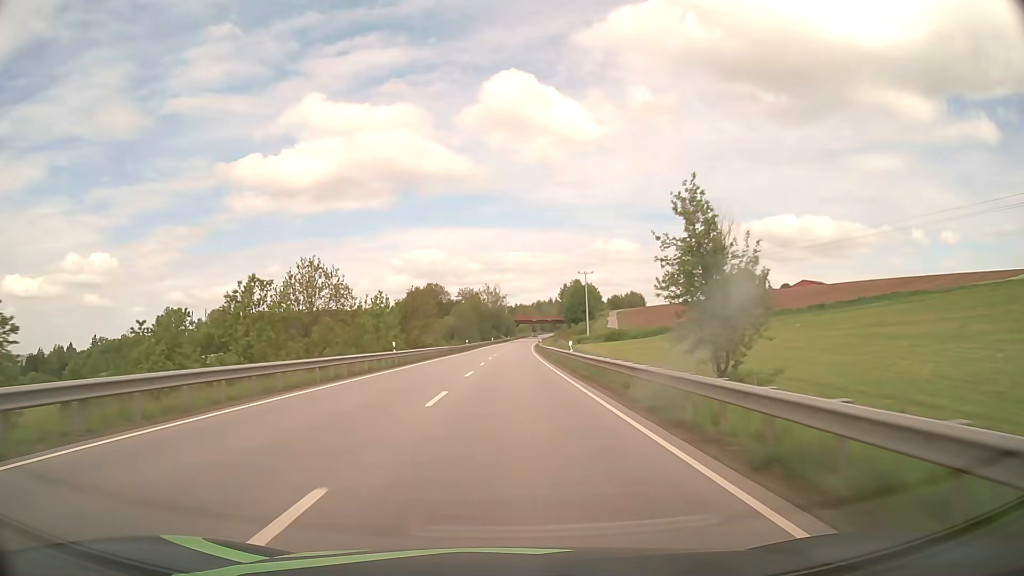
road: primary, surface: asphalt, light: Day
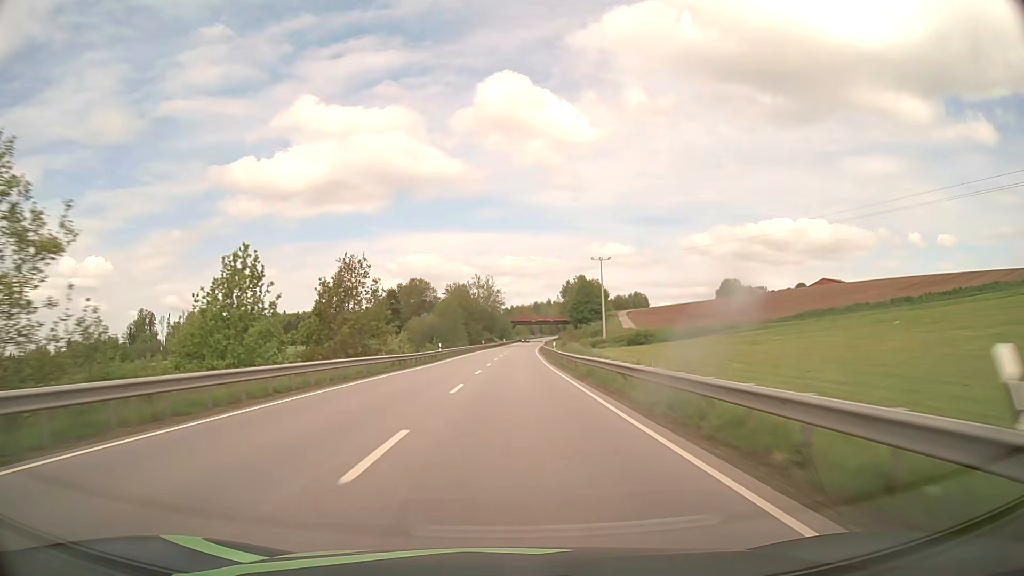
(+0.2, +31.0) m; 0°
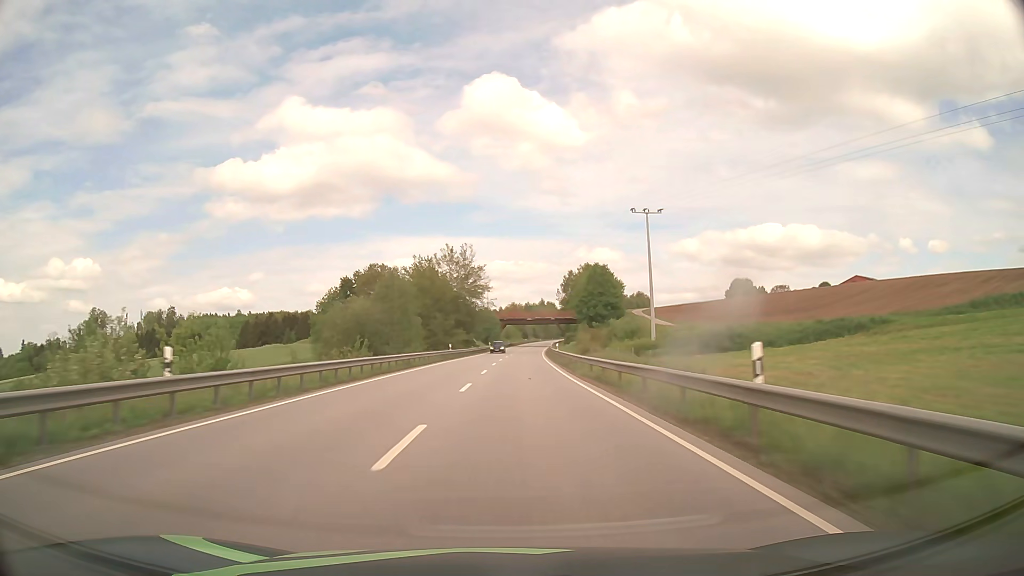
(+0.4, +46.6) m; +1°
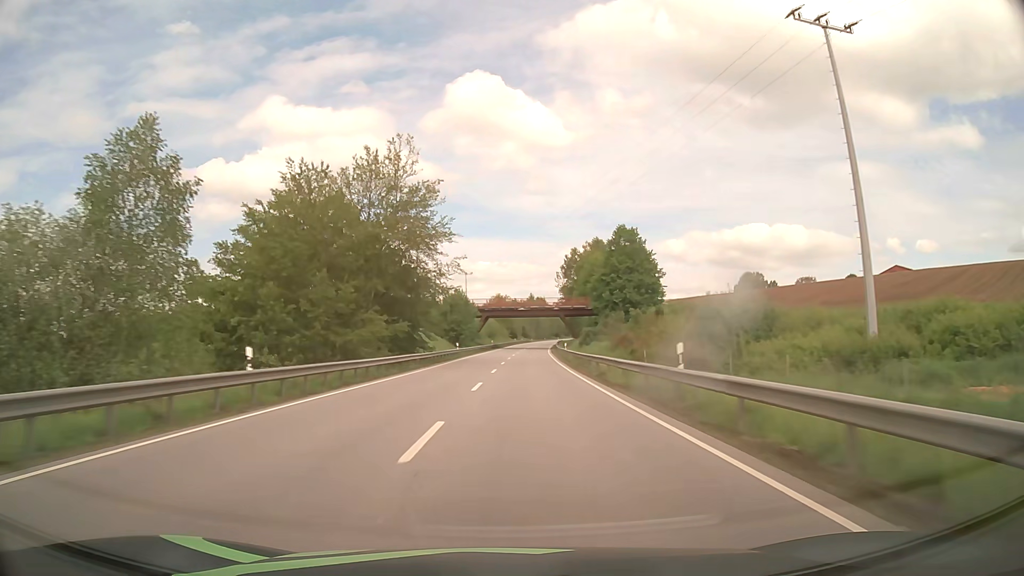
(+0.4, +46.7) m; +1°
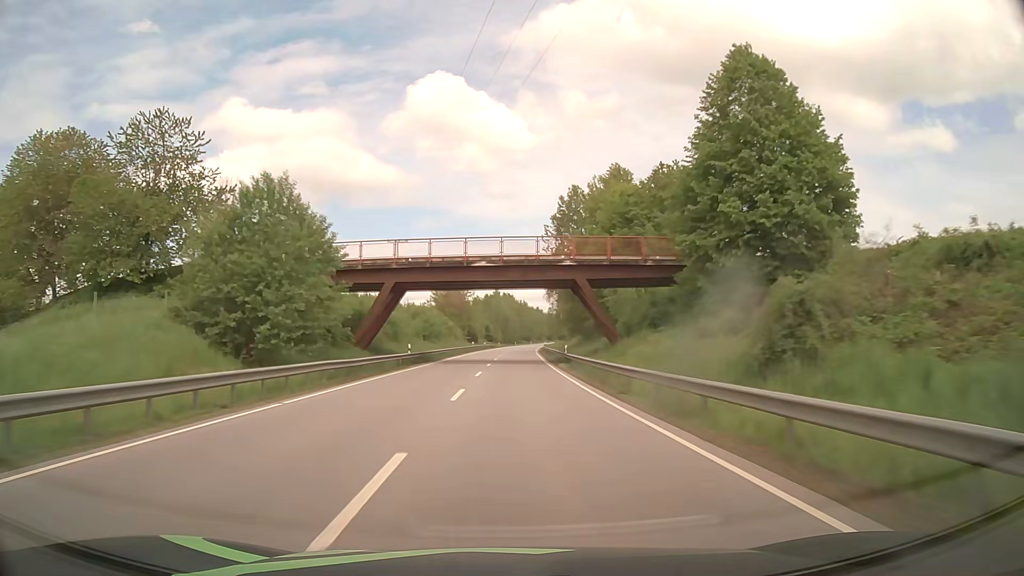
(+1.7, +62.2) m; +3°
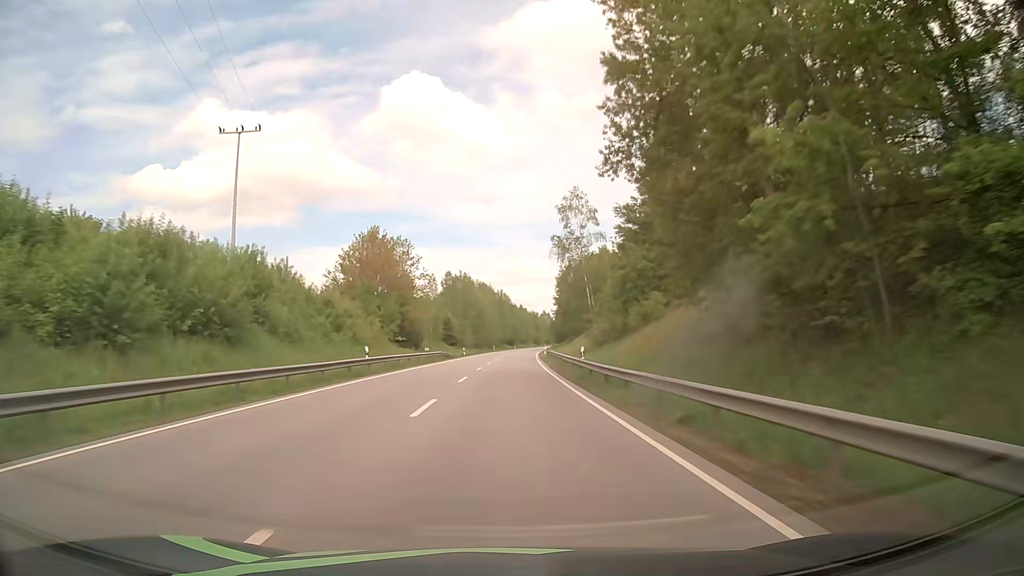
(+1.1, +62.7) m; +2°
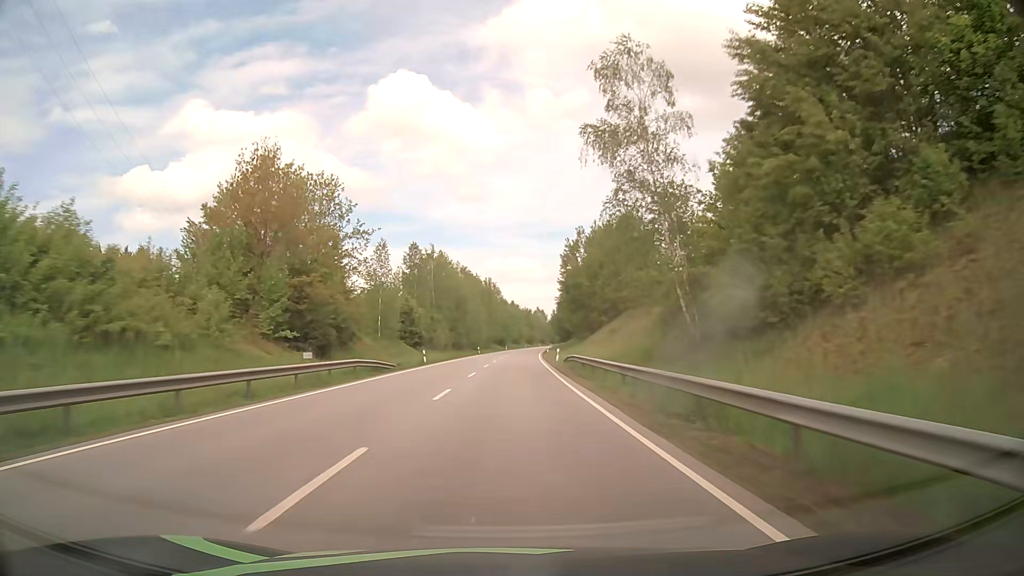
(+0.2, +31.4) m; +1°
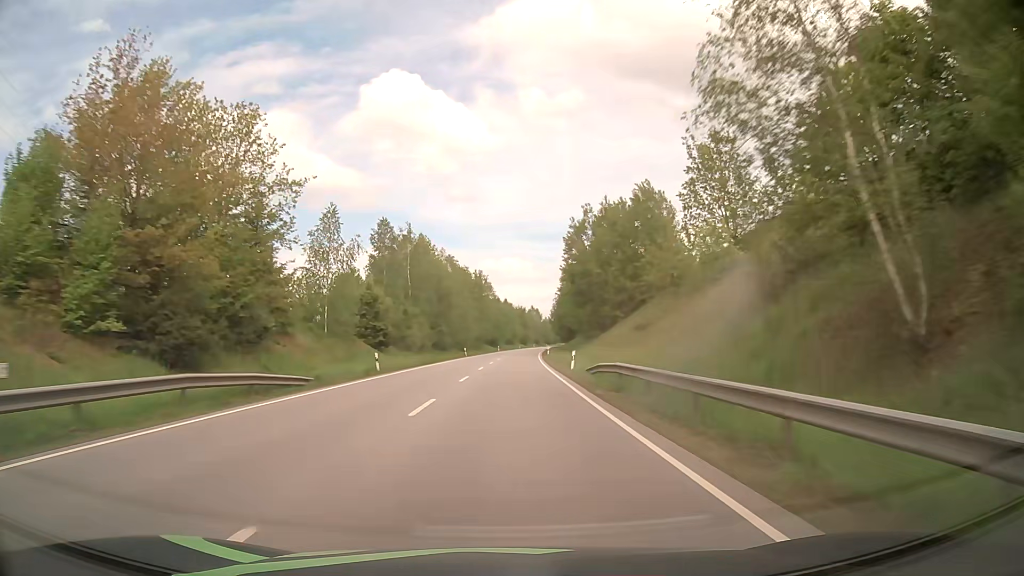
(0.0, +15.7) m; 0°
(0, +10) (0, +20) (0, +30) (+1, +40) (+1, +50) (+1, +60) (+2, +70) (+2, +80) (+3, +90) (+3, +100) m
